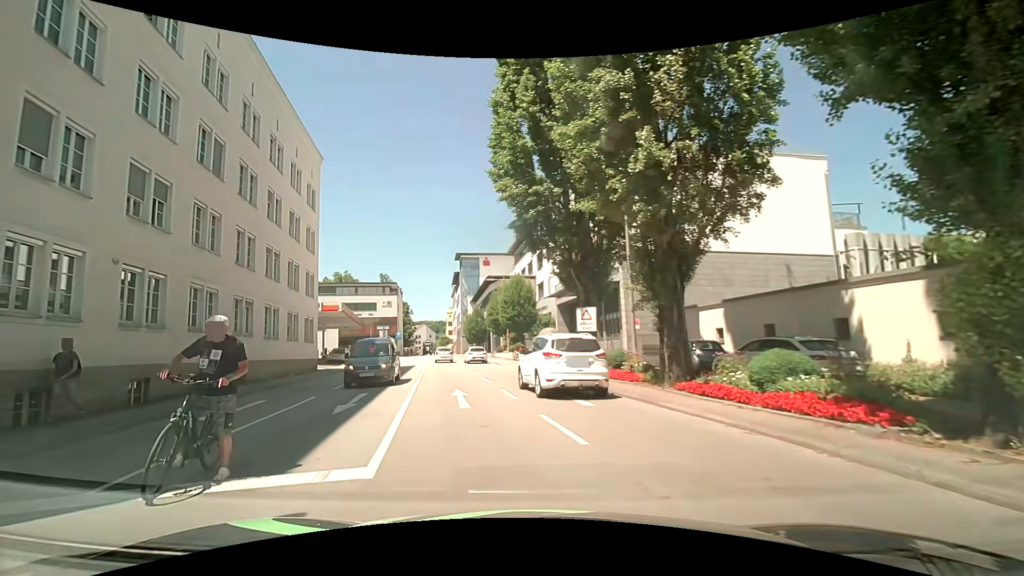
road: primary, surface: asphalt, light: Day
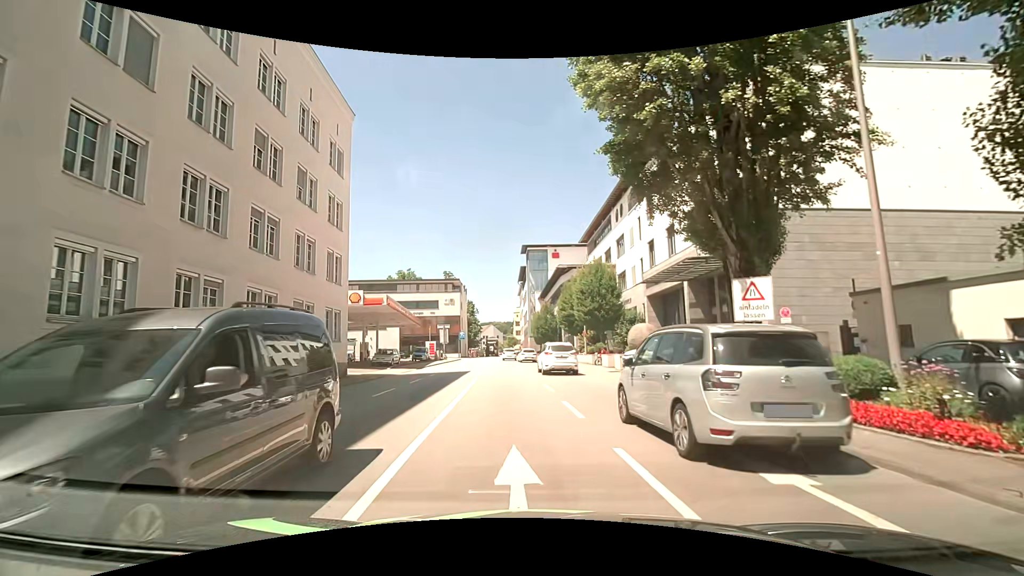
(-1.6, +9.0) m; -11°
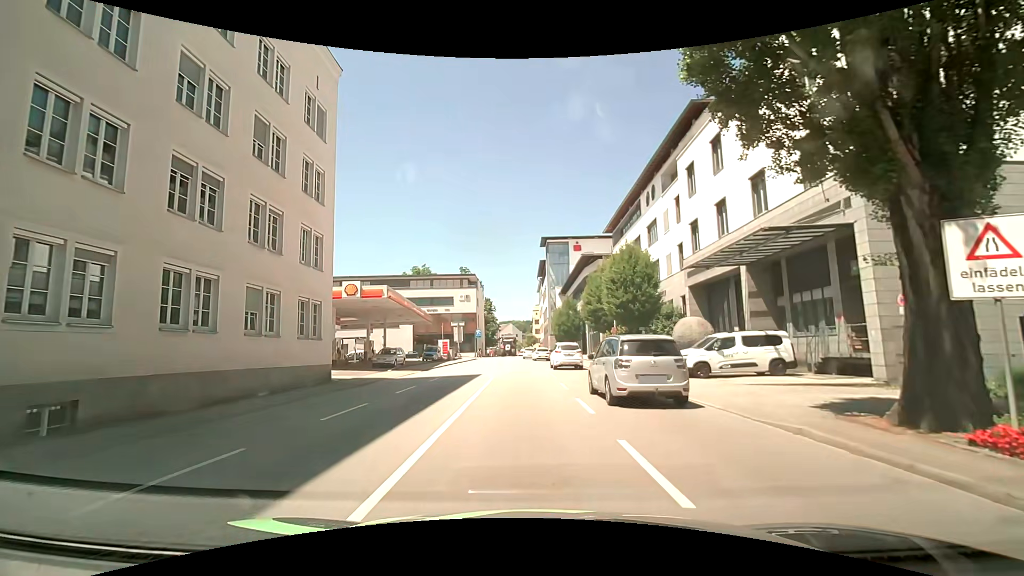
(-0.3, +5.4) m; -3°
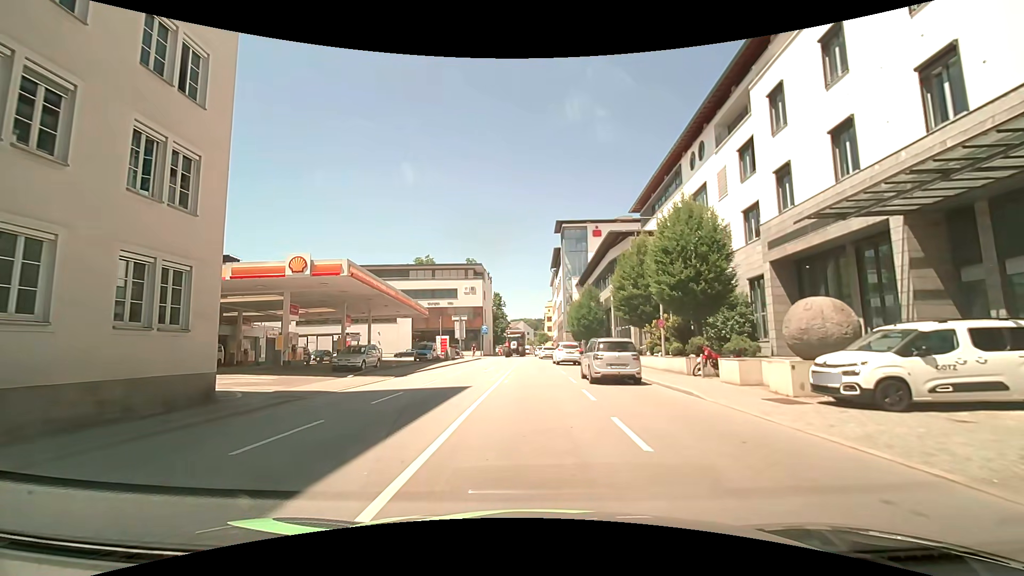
(-0.4, +9.9) m; -3°
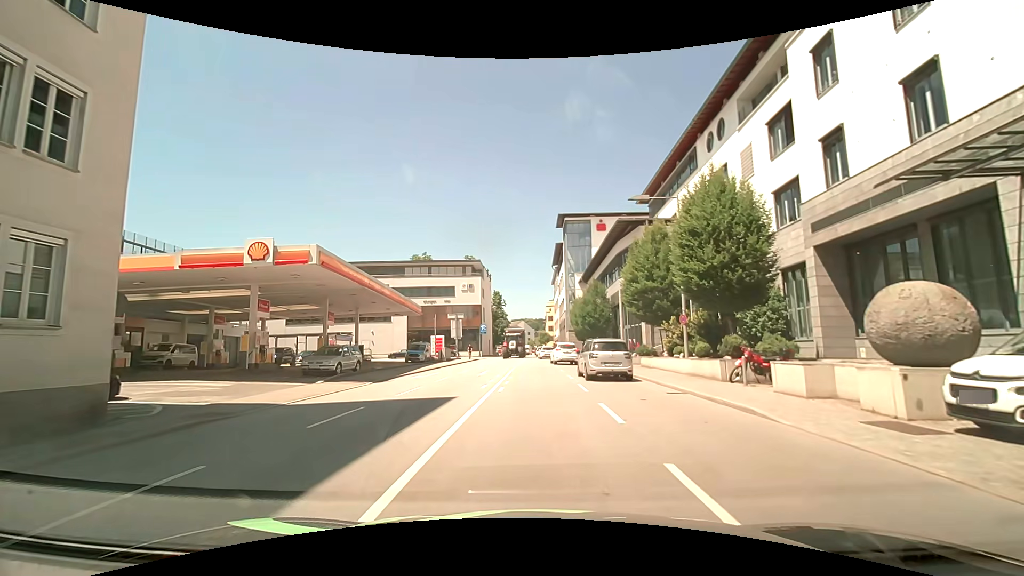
(0.0, +3.8) m; +1°
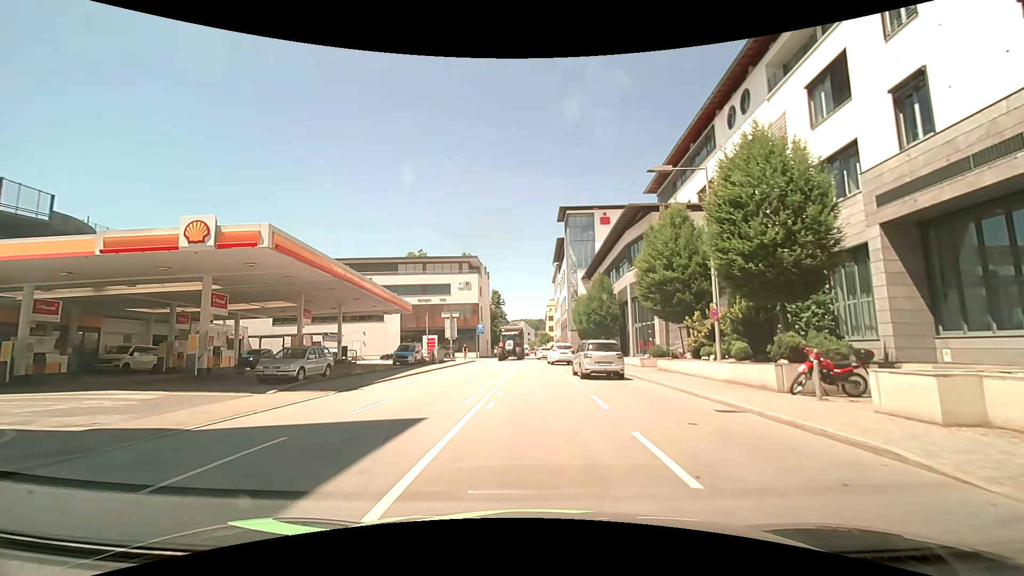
(0.0, +4.0) m; +1°
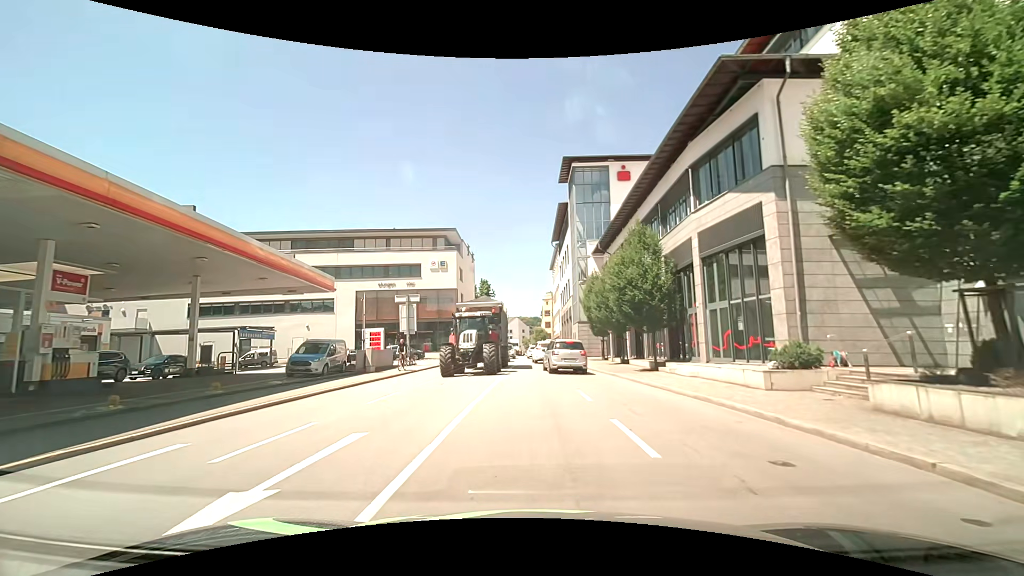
(-0.2, +16.9) m; -1°
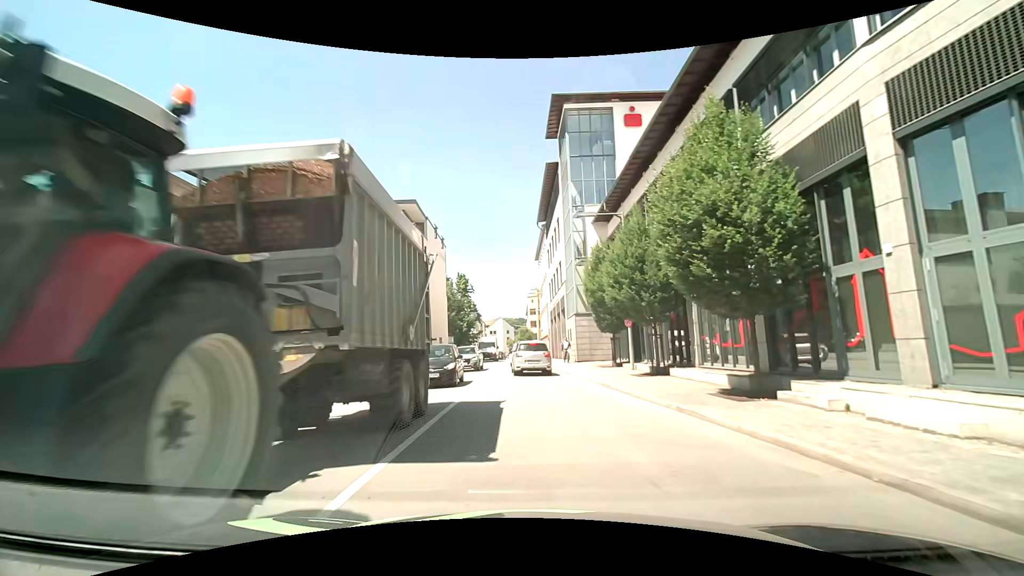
(+0.3, +12.6) m; +3°
(0, +10) (0, +20) (-1, +30) (-1, +40) (-2, +50) (-2, +60) (-2, +70) (-3, +80) (-2, +90) (+1, +99) m
